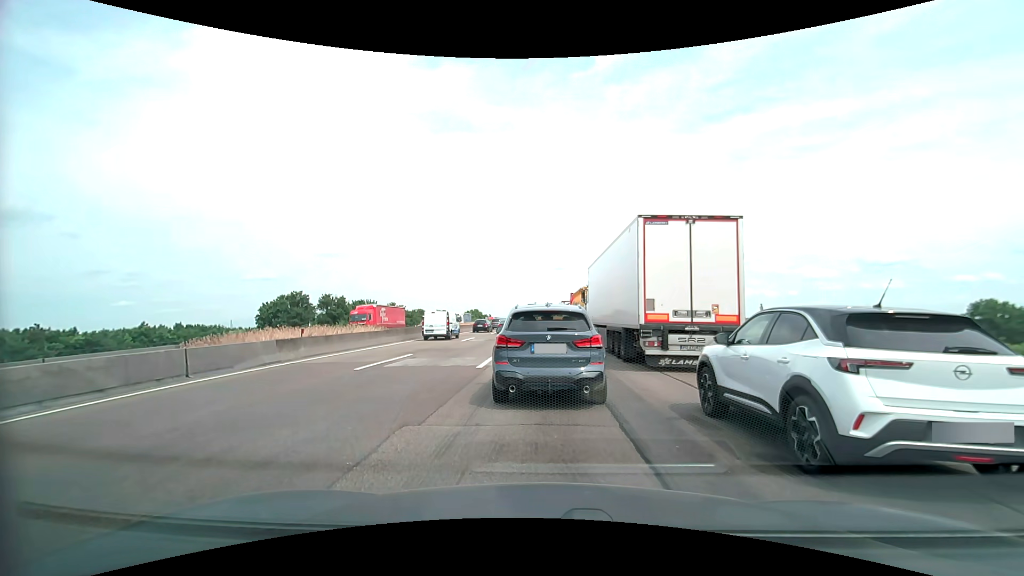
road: motorway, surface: asphalt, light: Day
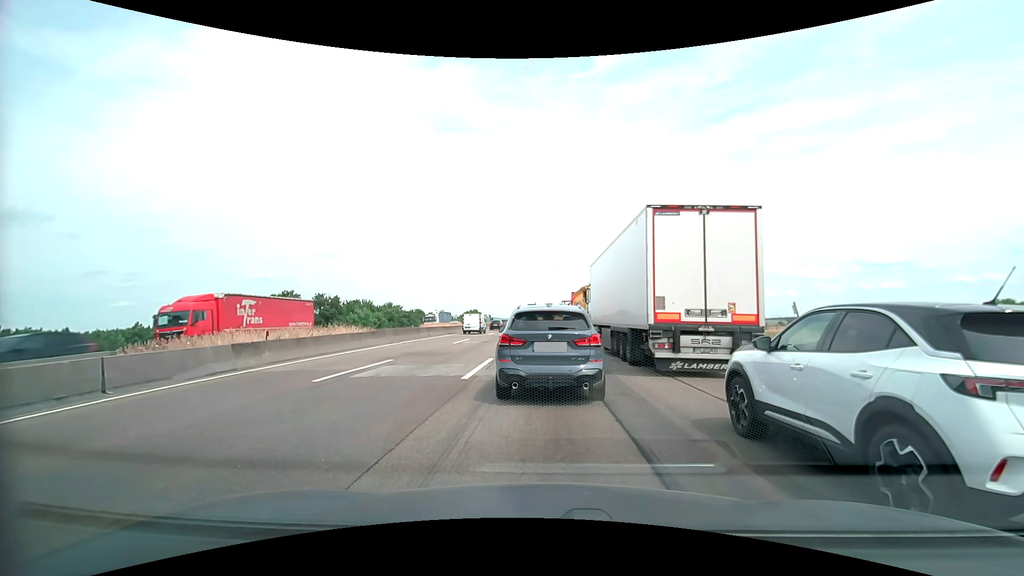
(0.0, +2.6) m; -1°
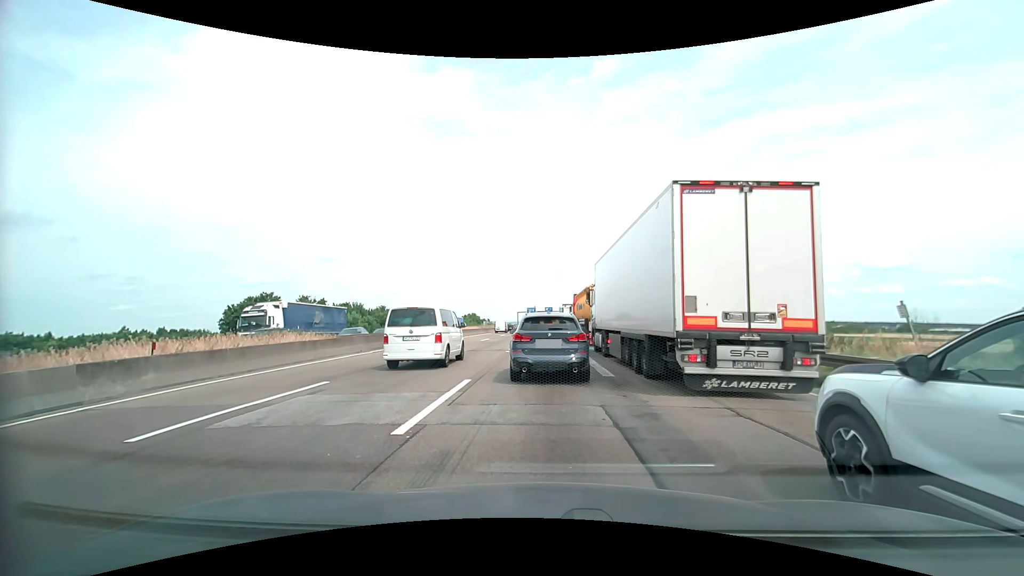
(+0.1, +5.3) m; +1°
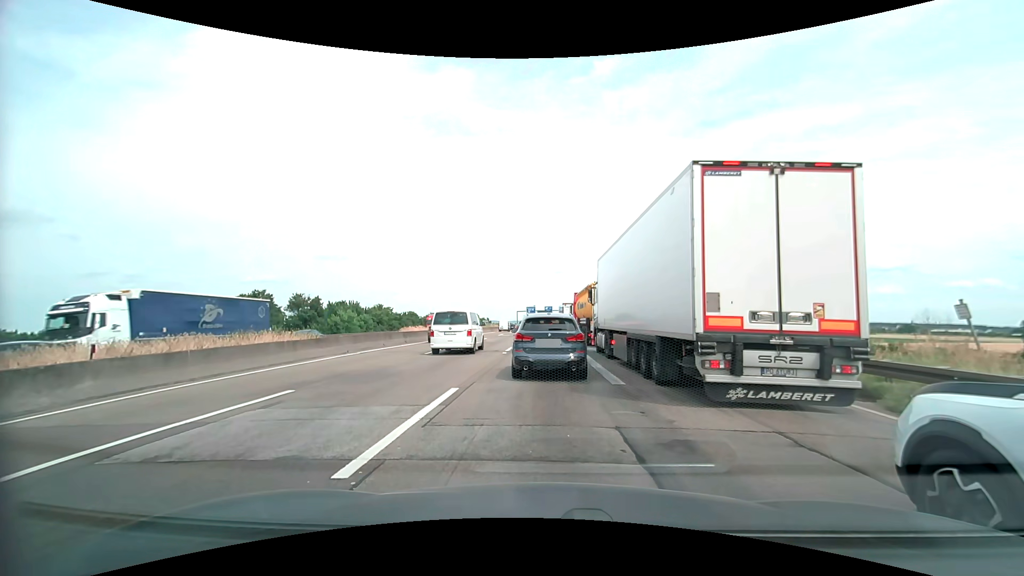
(0.0, +1.8) m; 0°
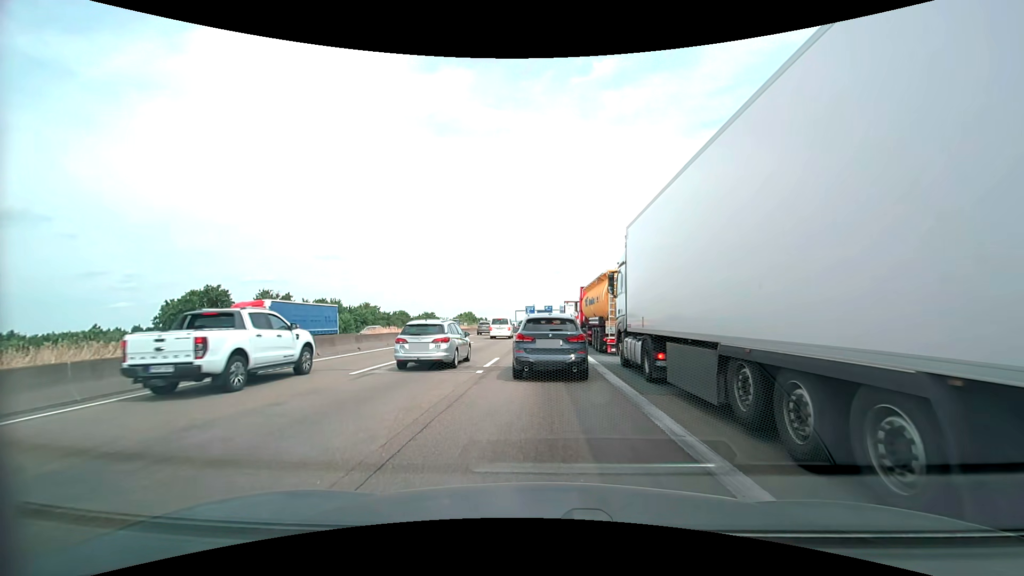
(0.0, +8.8) m; 0°
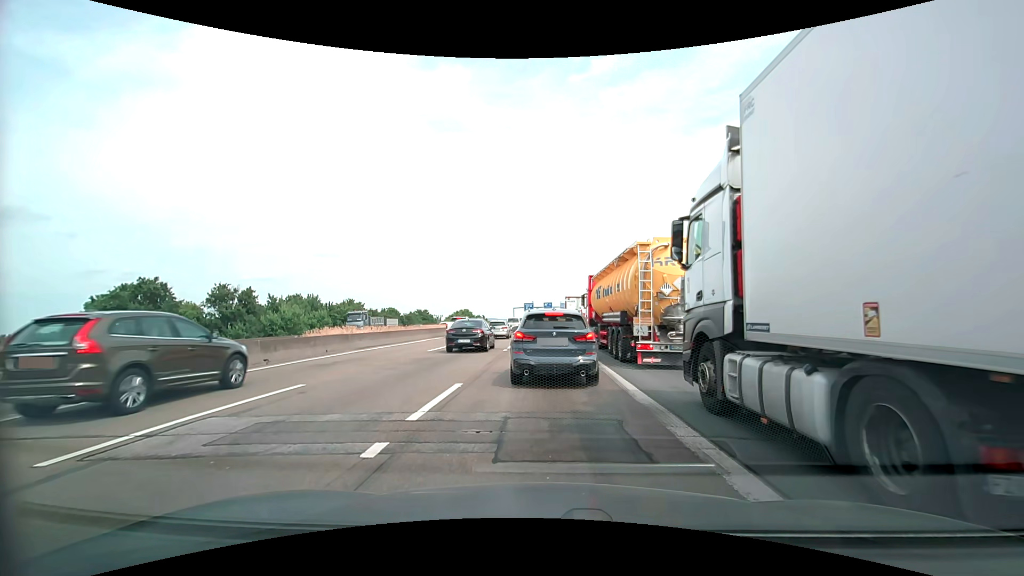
(0.0, +8.6) m; 0°
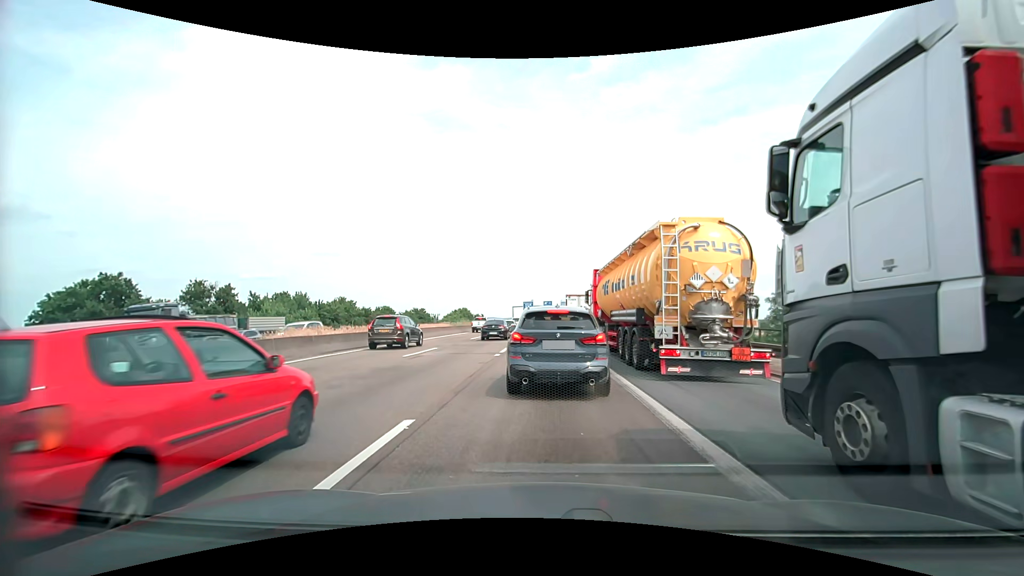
(0.0, +3.9) m; +1°
